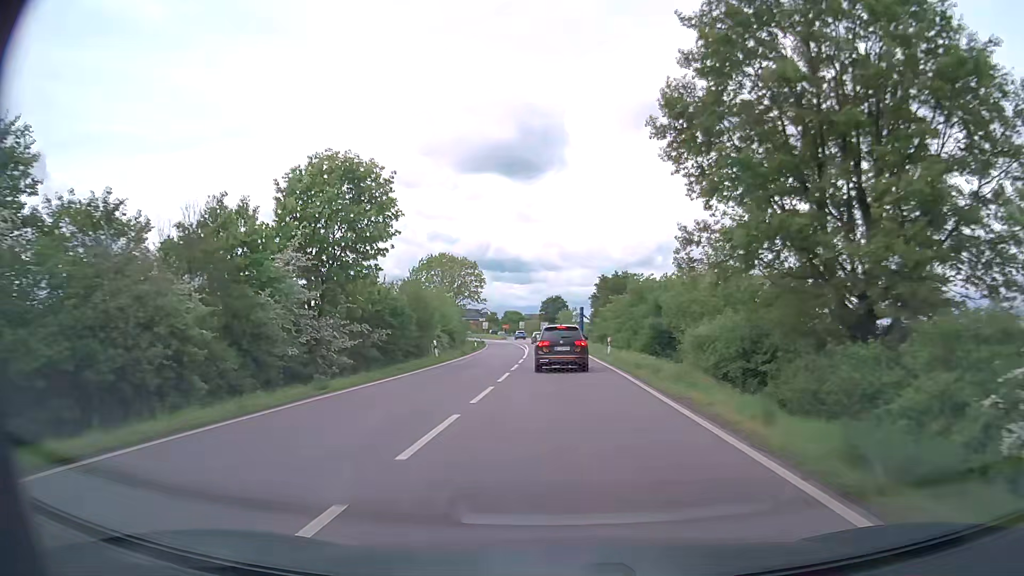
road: primary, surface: asphalt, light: Day
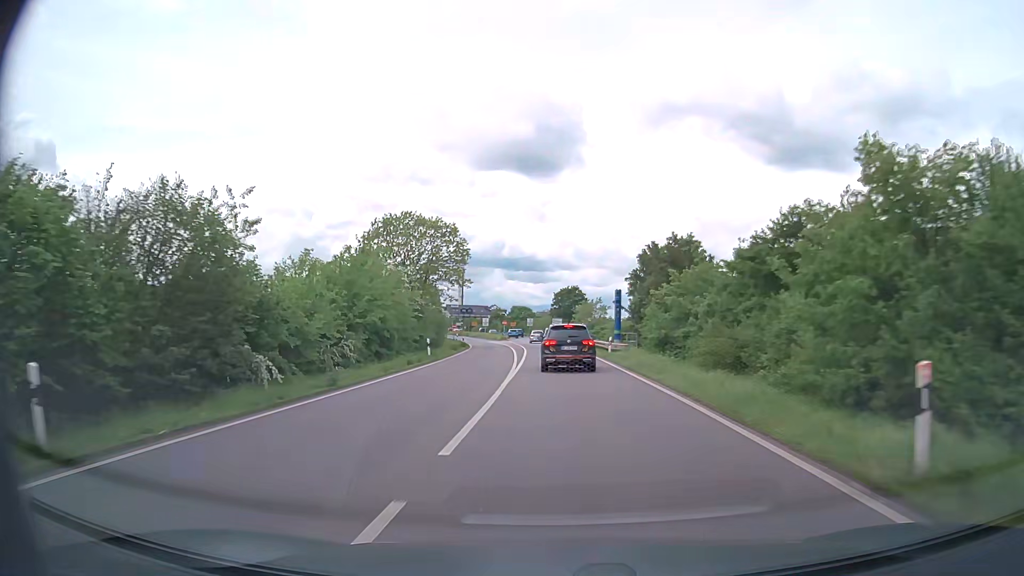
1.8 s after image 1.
(-0.3, +30.1) m; -1°
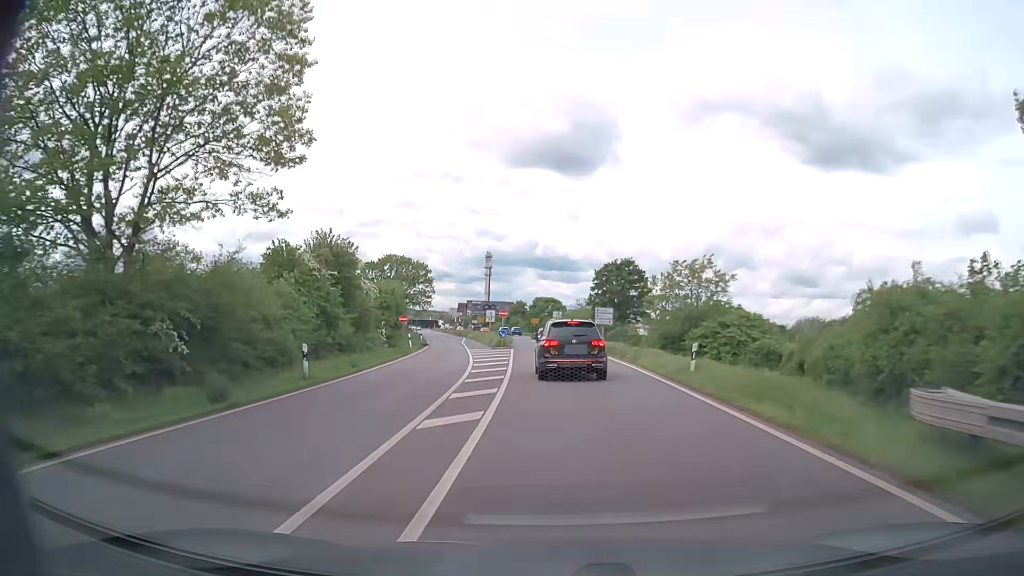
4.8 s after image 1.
(-1.0, +46.9) m; -3°
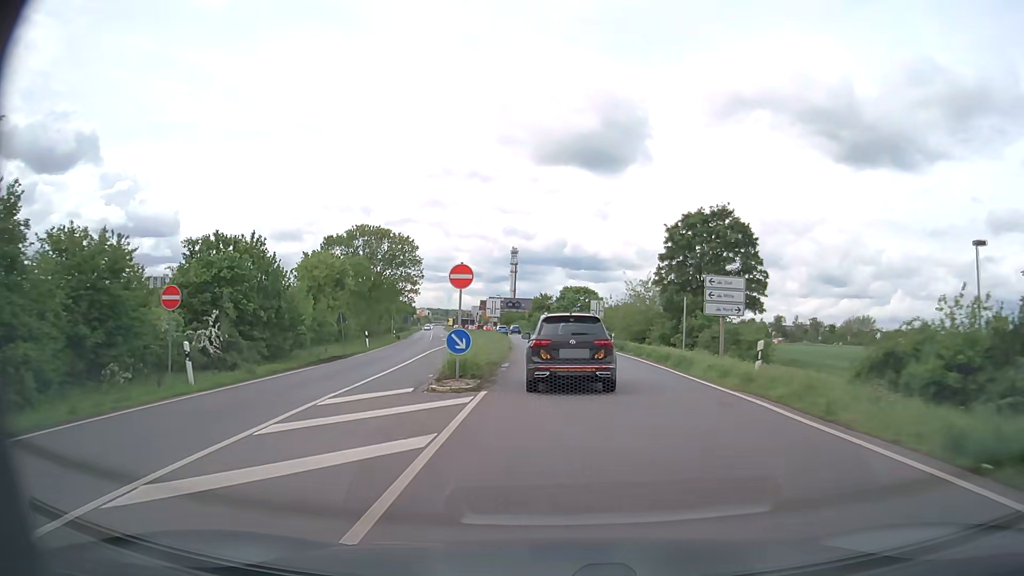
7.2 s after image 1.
(-0.6, +33.2) m; -2°
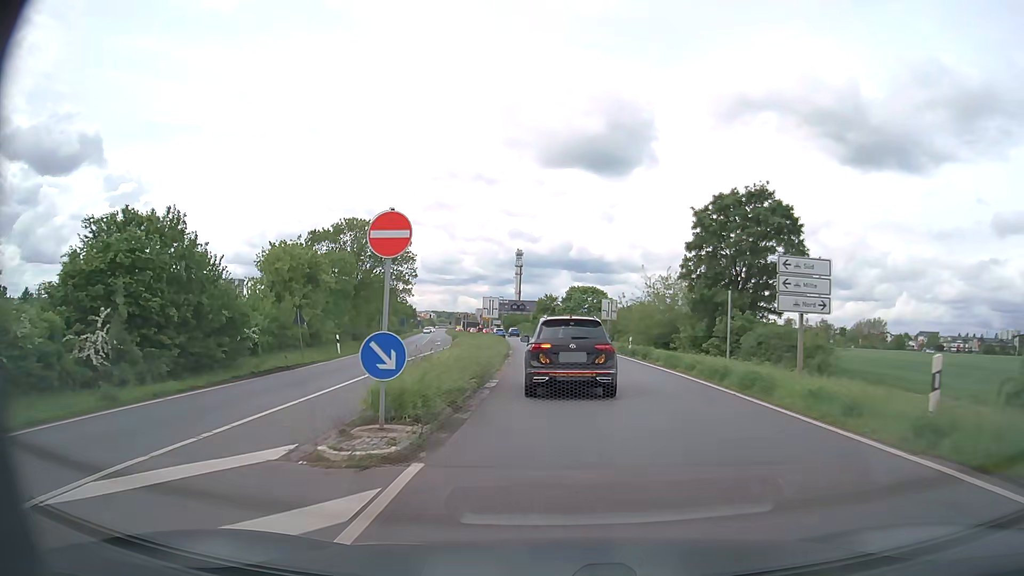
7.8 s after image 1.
(0.0, +7.4) m; 0°
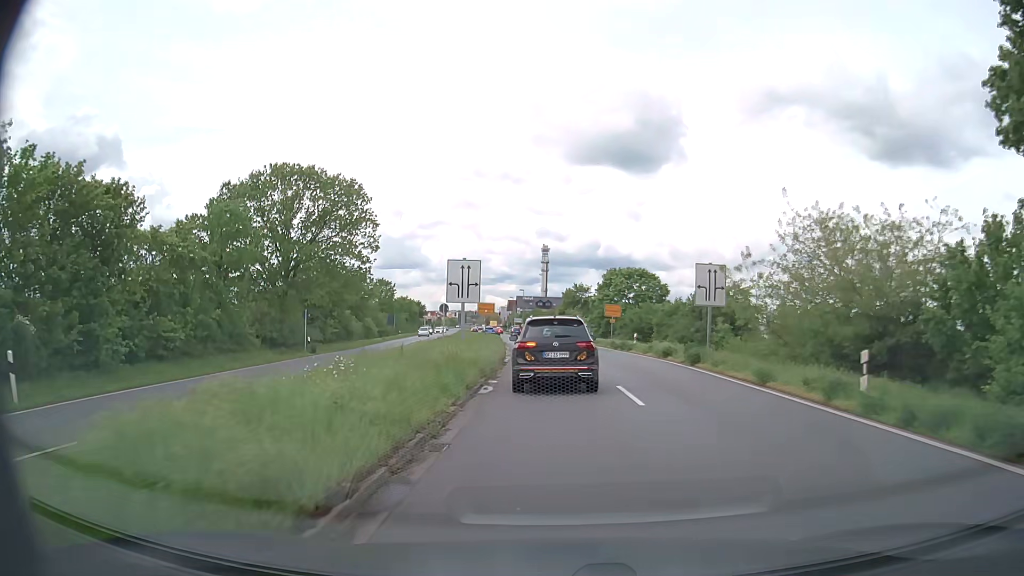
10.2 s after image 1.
(-0.5, +27.6) m; -2°
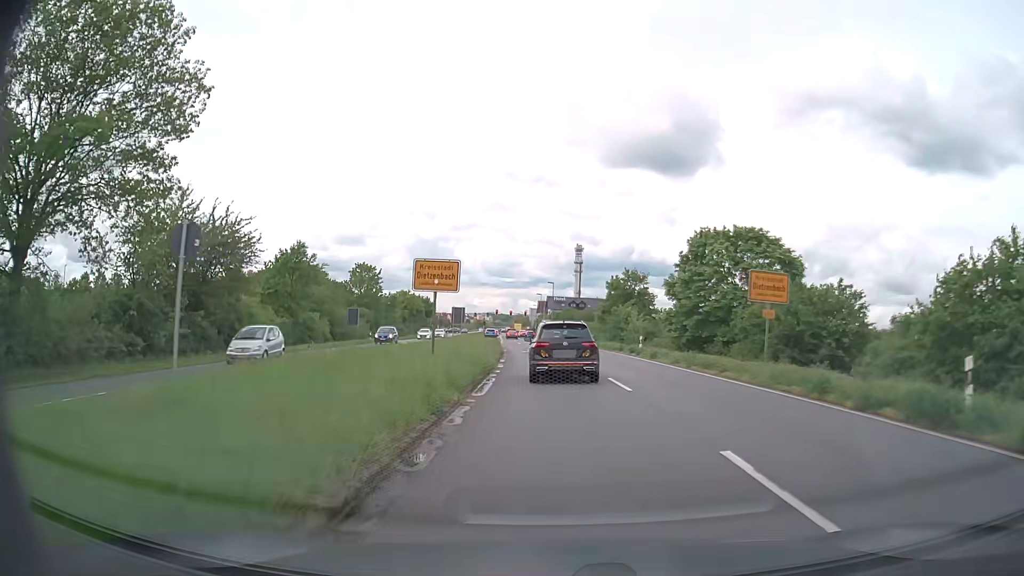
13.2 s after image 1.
(-0.8, +32.4) m; -3°
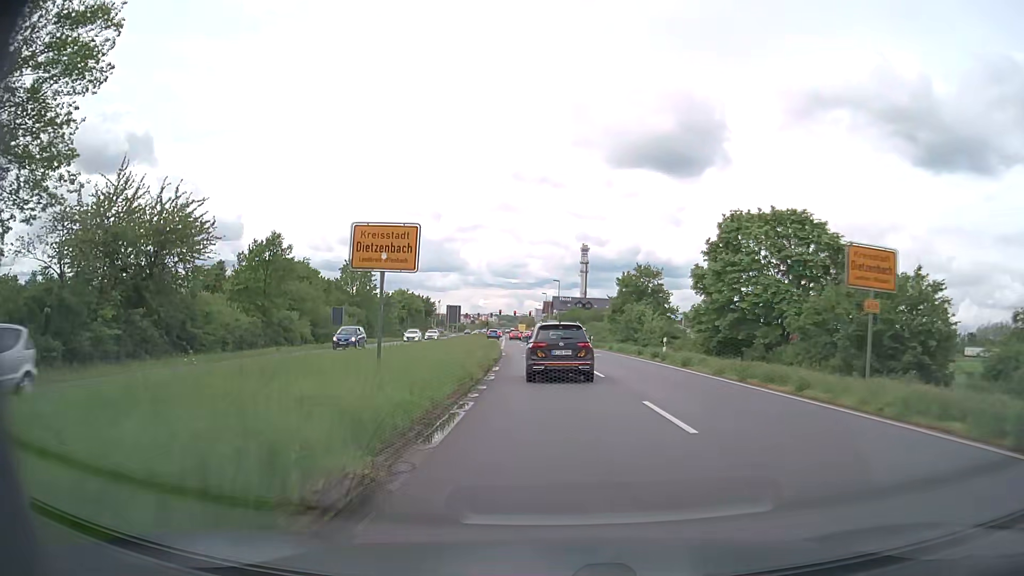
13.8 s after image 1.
(0.0, +6.6) m; -1°
(0, +10) (0, +20) (-1, +30) (-1, +40) (-2, +50) (-4, +60) (-6, +70) (-7, +80) (-8, +89) (-8, +99) m
